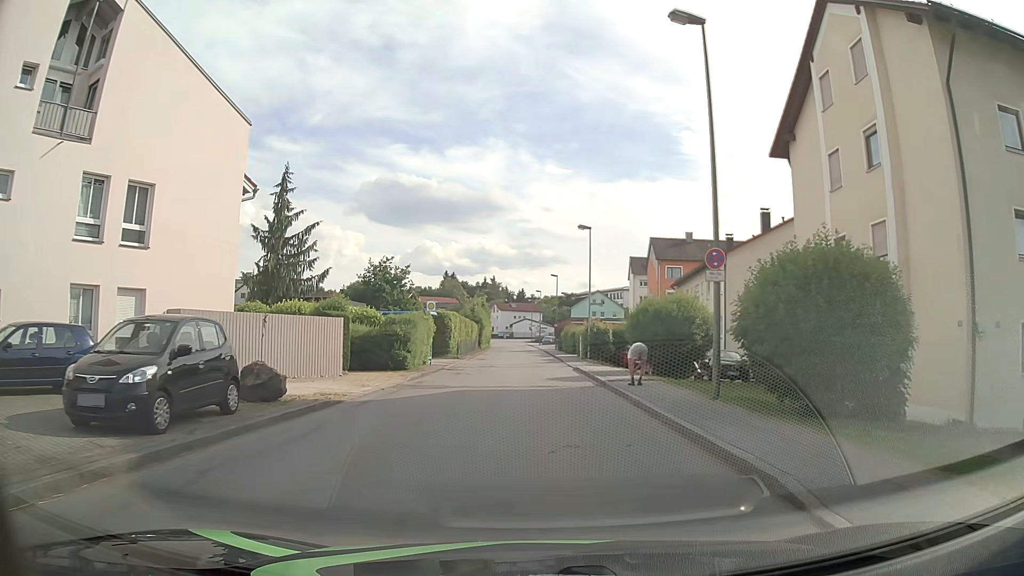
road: unclassified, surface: asphalt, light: Day
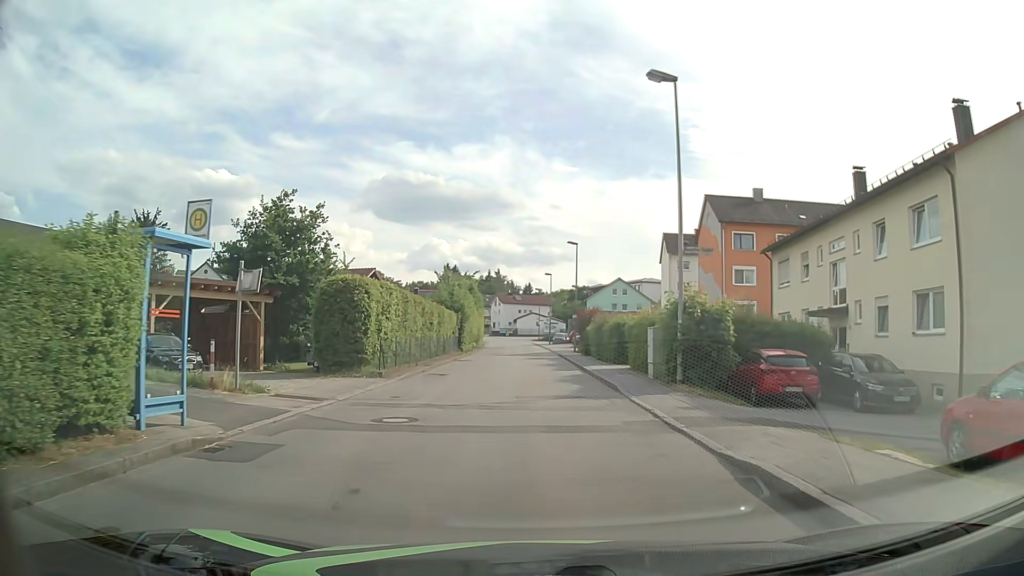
(-0.3, +23.9) m; -1°
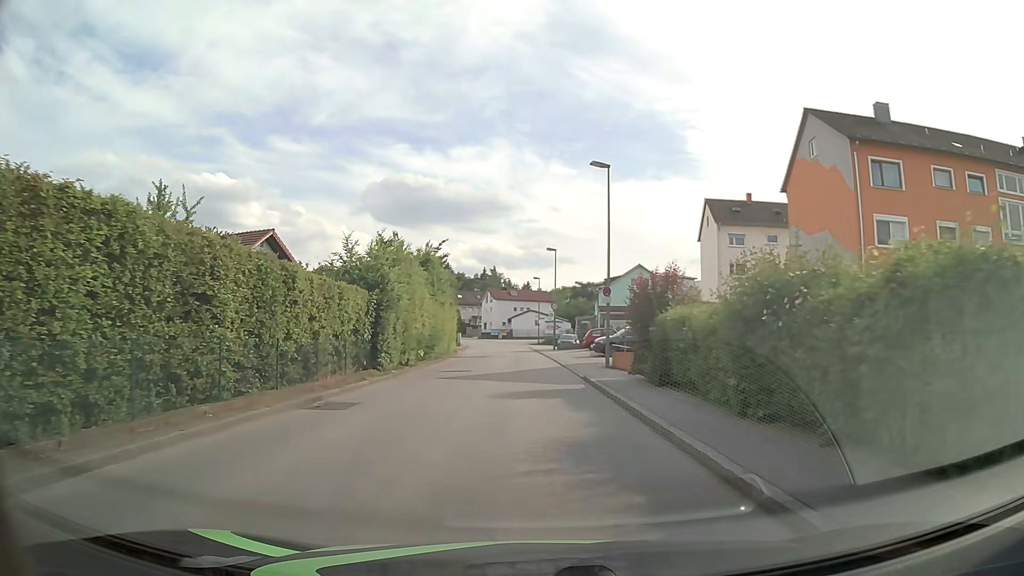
(+0.3, +23.9) m; 0°
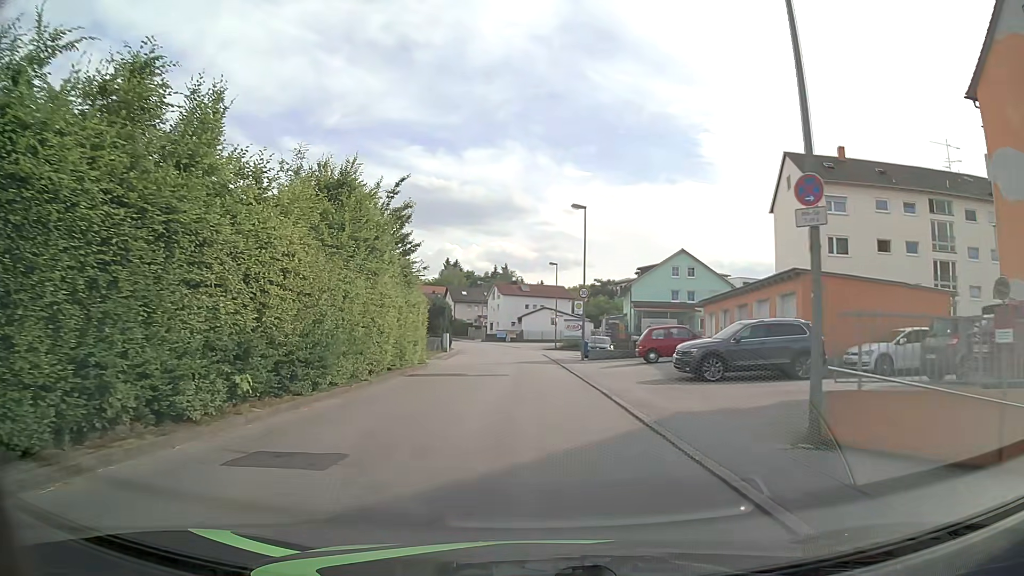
(-0.2, +19.1) m; -1°
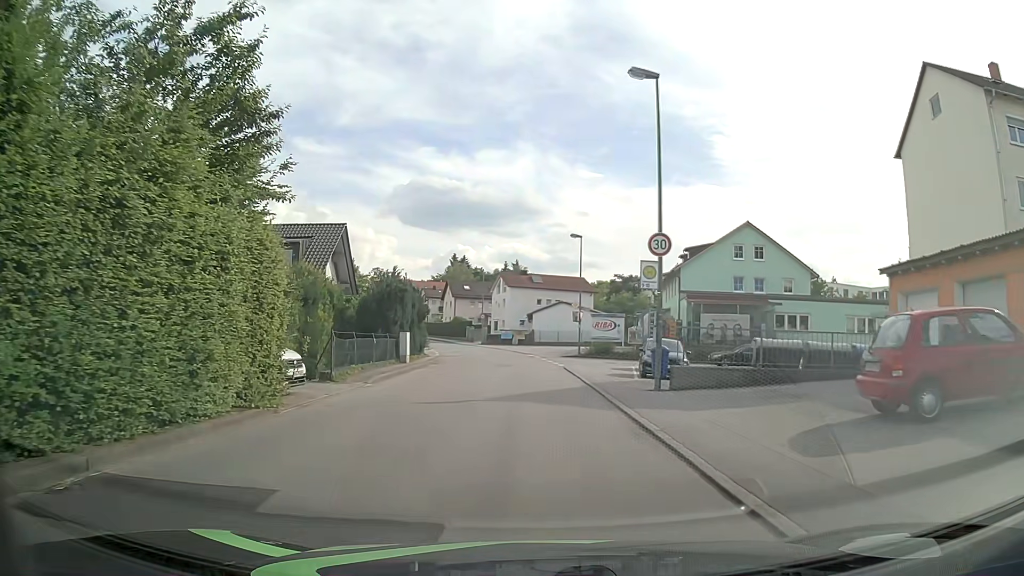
(-0.2, +19.1) m; -1°
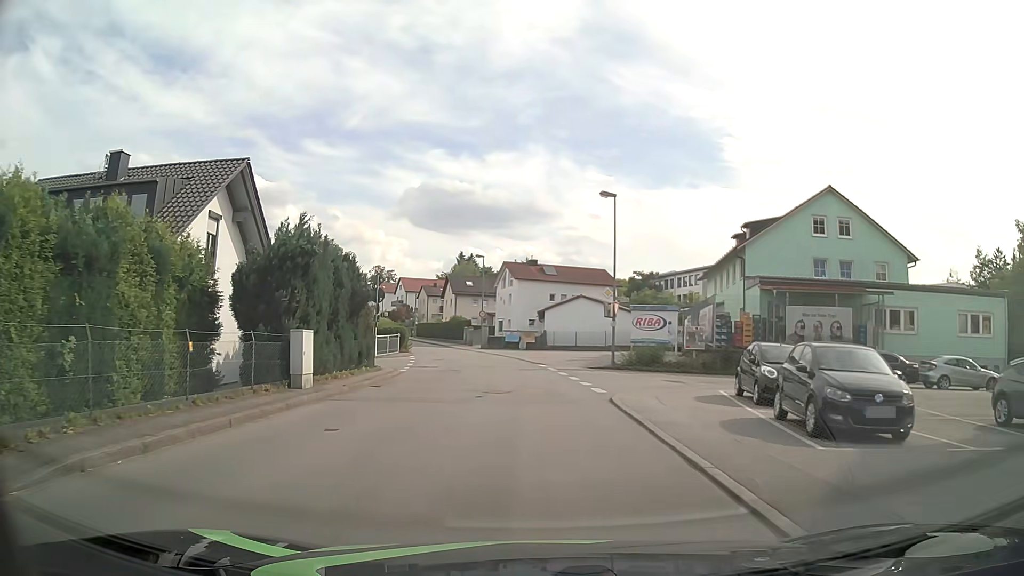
(-0.2, +14.3) m; -1°
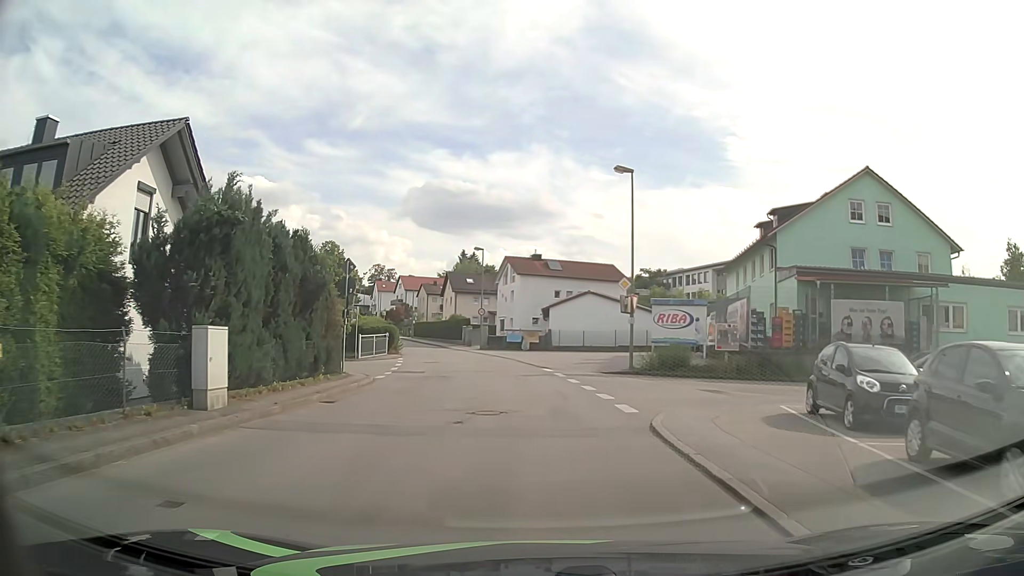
(0.0, +4.8) m; 0°
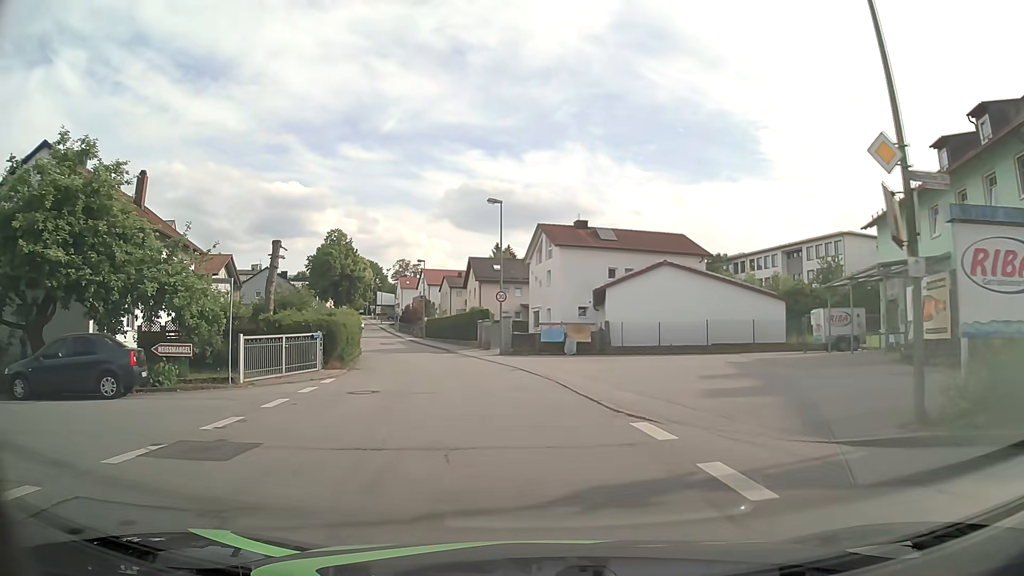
(-0.4, +19.1) m; -3°
(0, +10) (-1, +20) (-3, +30) (-6, +39) (-8, +49) (-11, +59) (-14, +68) (-17, +78) (-20, +87) (-23, +97) m
